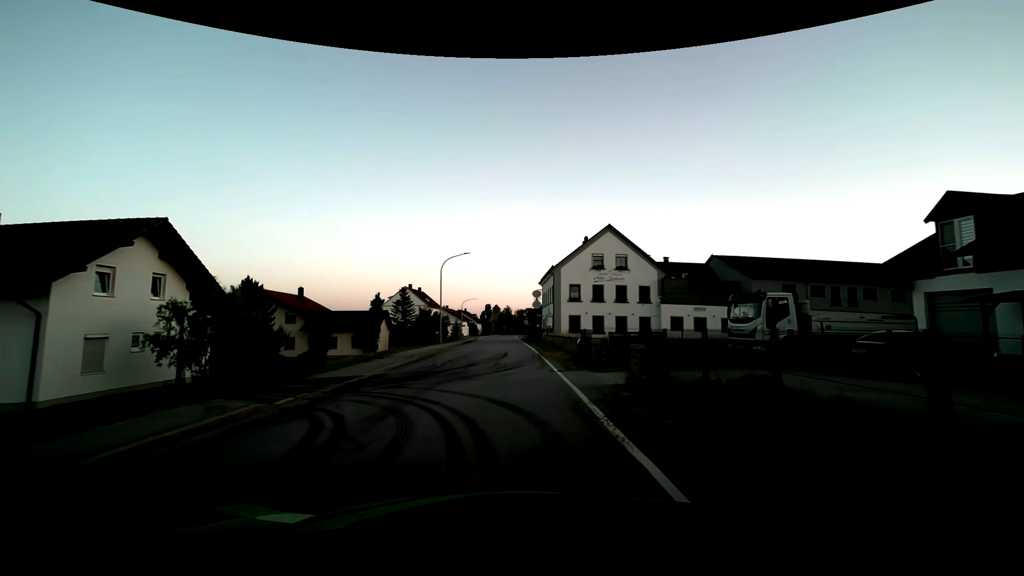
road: secondary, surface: asphalt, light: Day
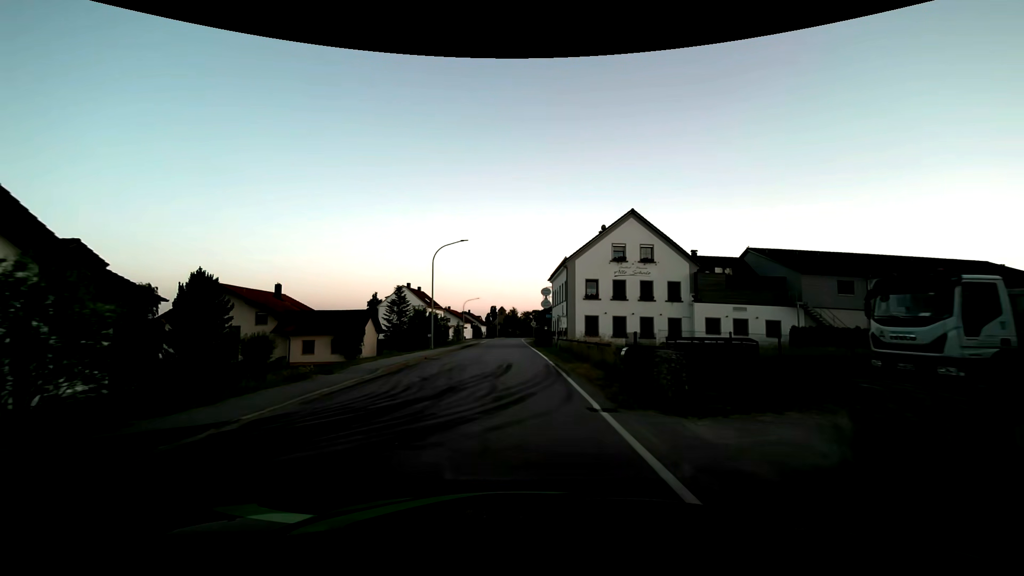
(0.0, +7.5) m; -1°
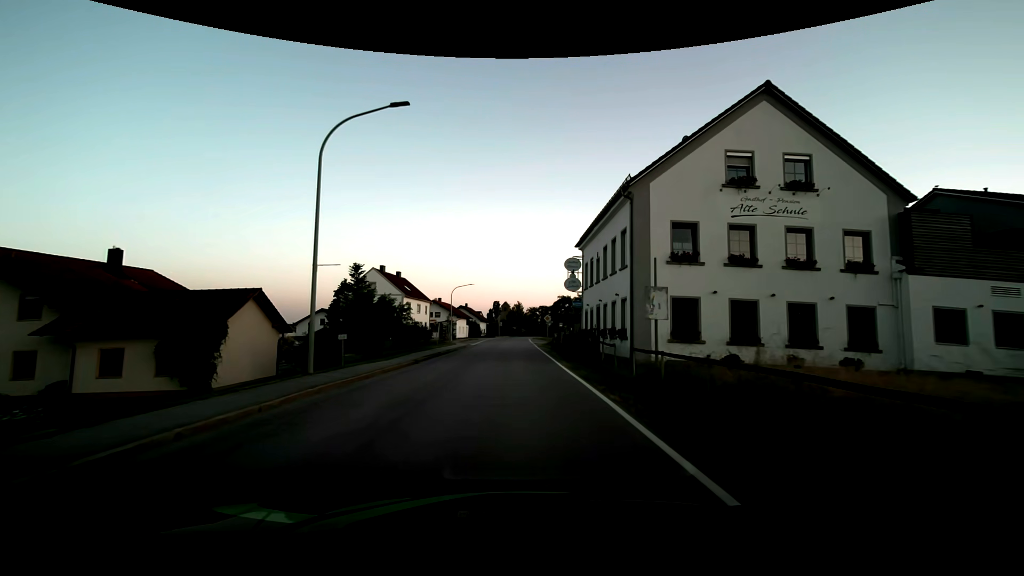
(0.0, +22.6) m; 0°
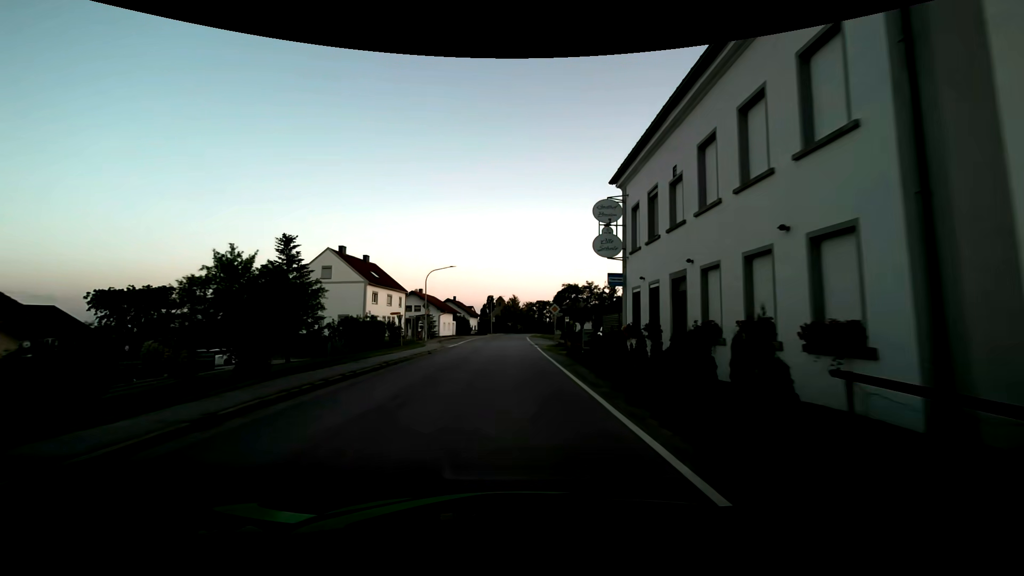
(+0.1, +15.2) m; +1°
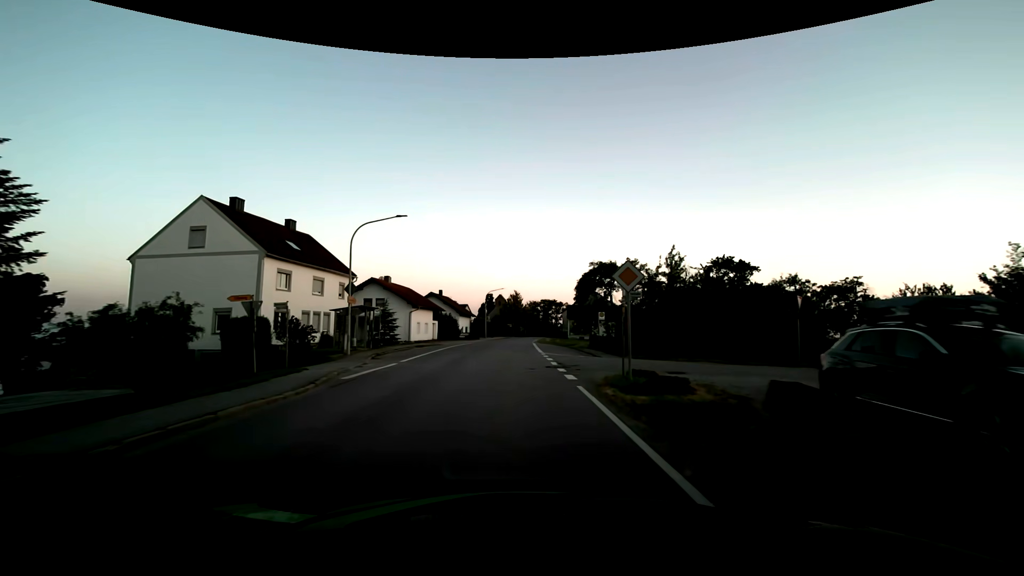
(-0.2, +22.9) m; 0°
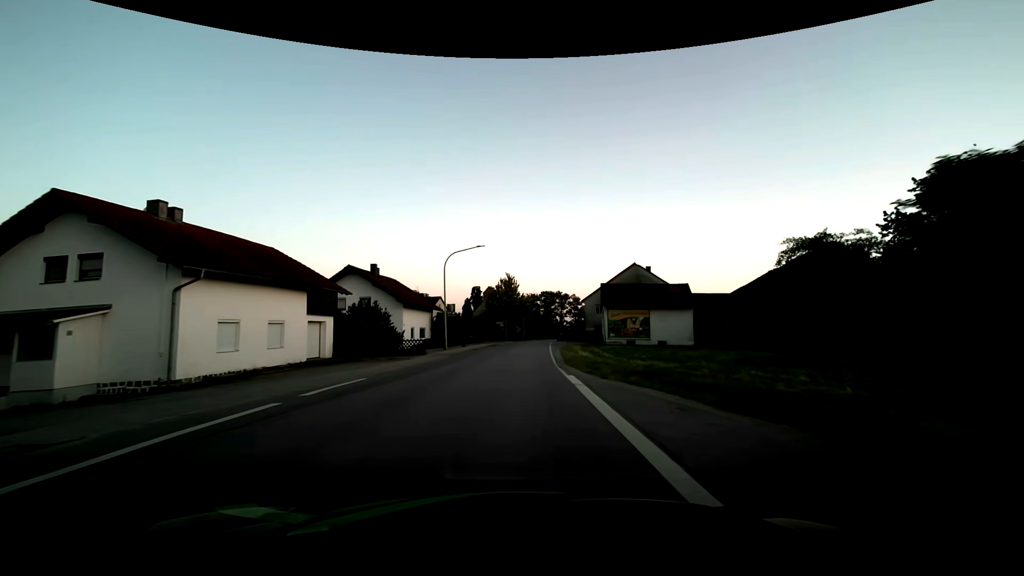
(+0.1, +38.2) m; +1°
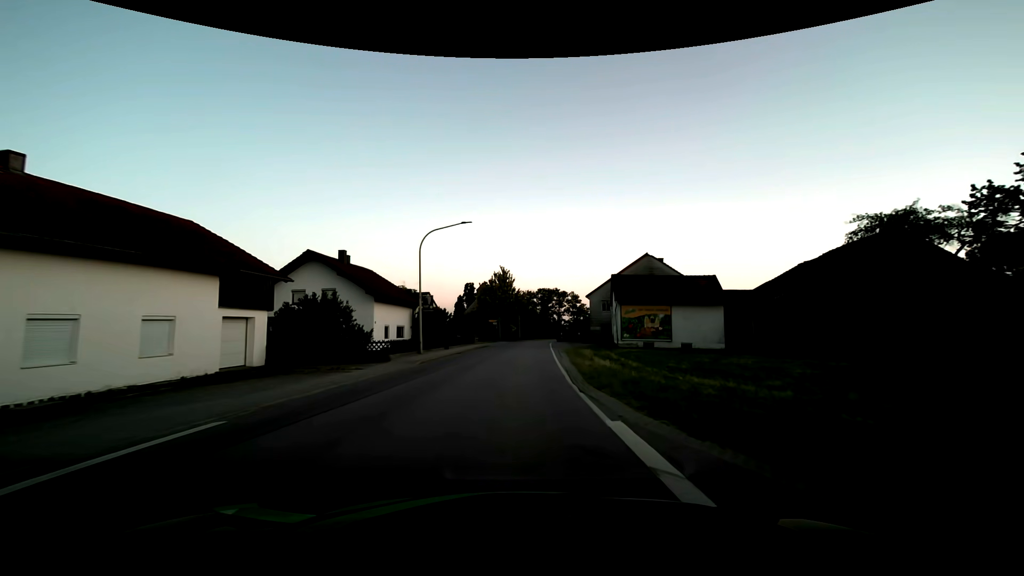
(0.0, +7.6) m; +1°
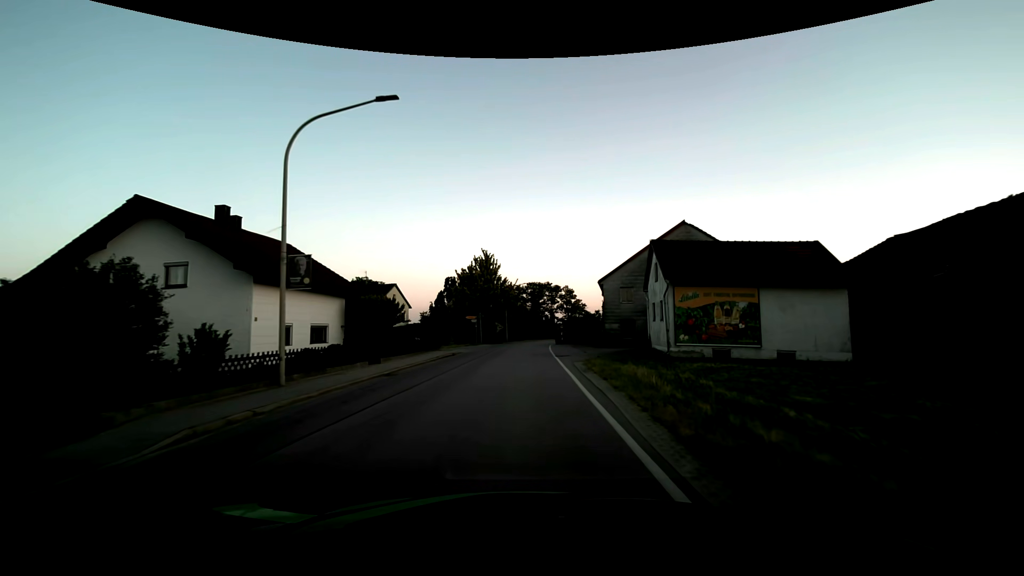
(+0.1, +15.2) m; +1°
(0, +10) (0, +20) (+1, +30) (+1, +40) (+2, +50) (+3, +60) (+6, +70) (+8, +79) (+11, +89) (+15, +98) m
